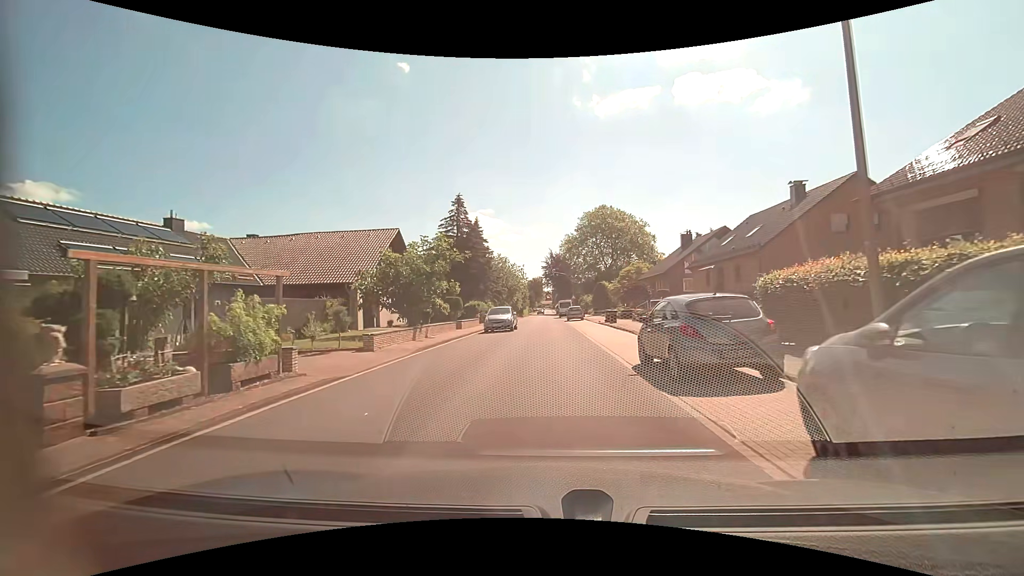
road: residential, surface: asphalt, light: Day
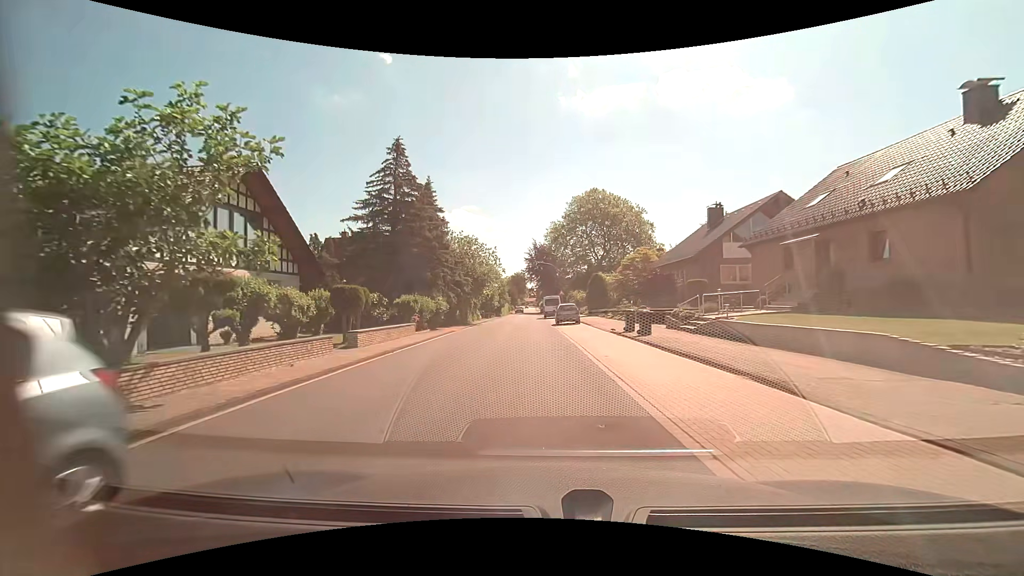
(+0.3, +16.1) m; +2°
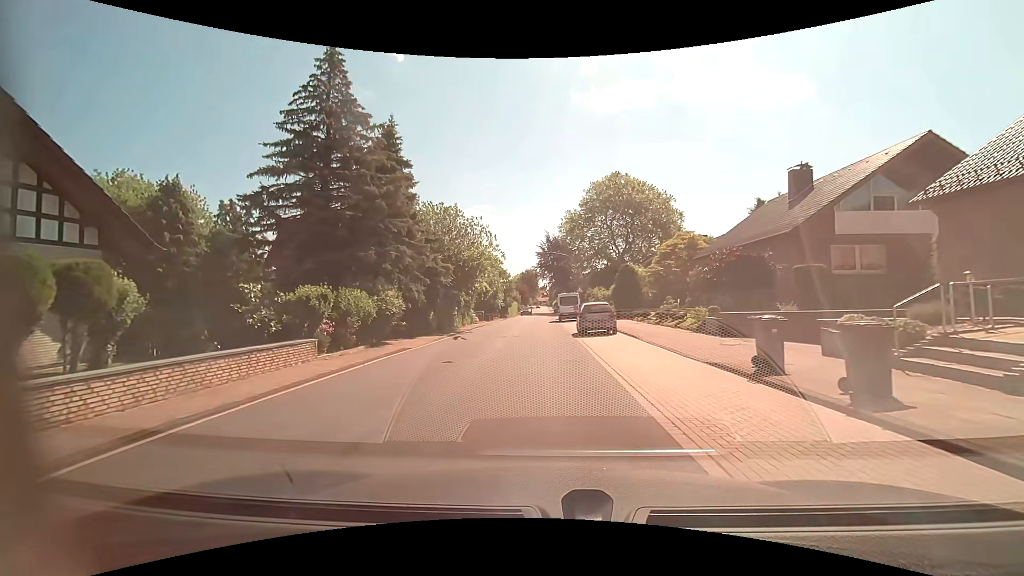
(-0.2, +12.3) m; -2°
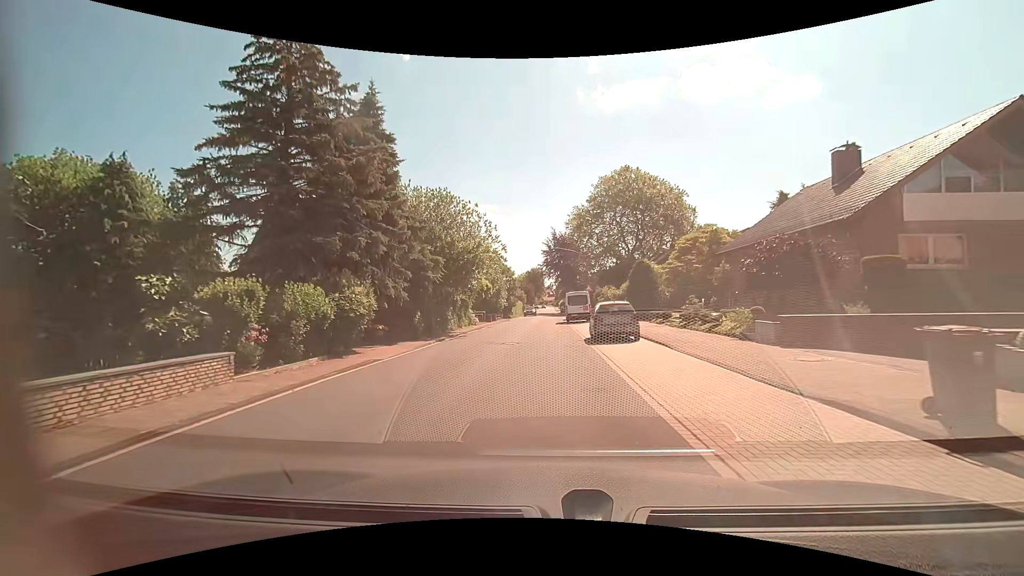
(0.0, +3.9) m; 0°
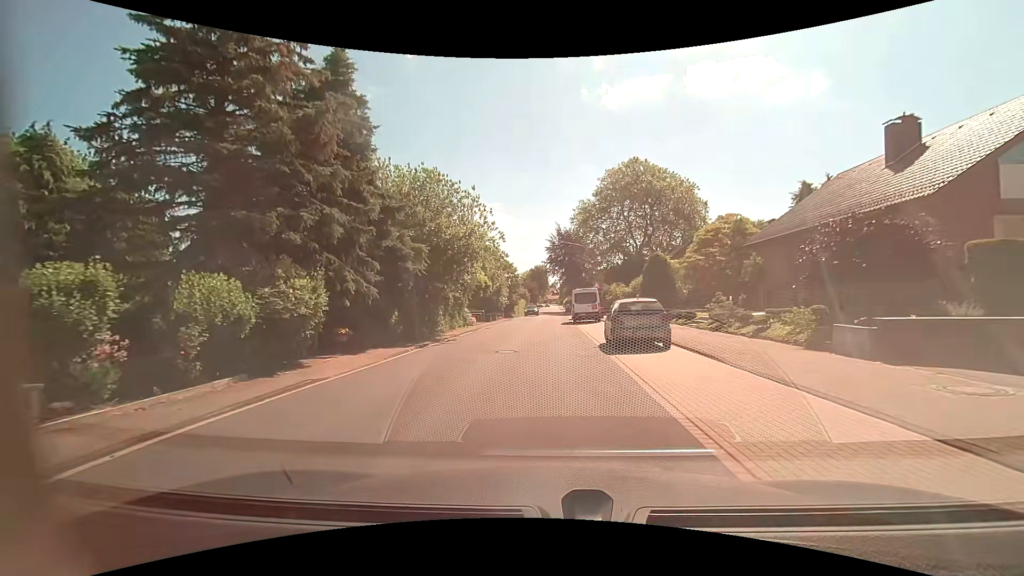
(0.0, +3.9) m; 0°
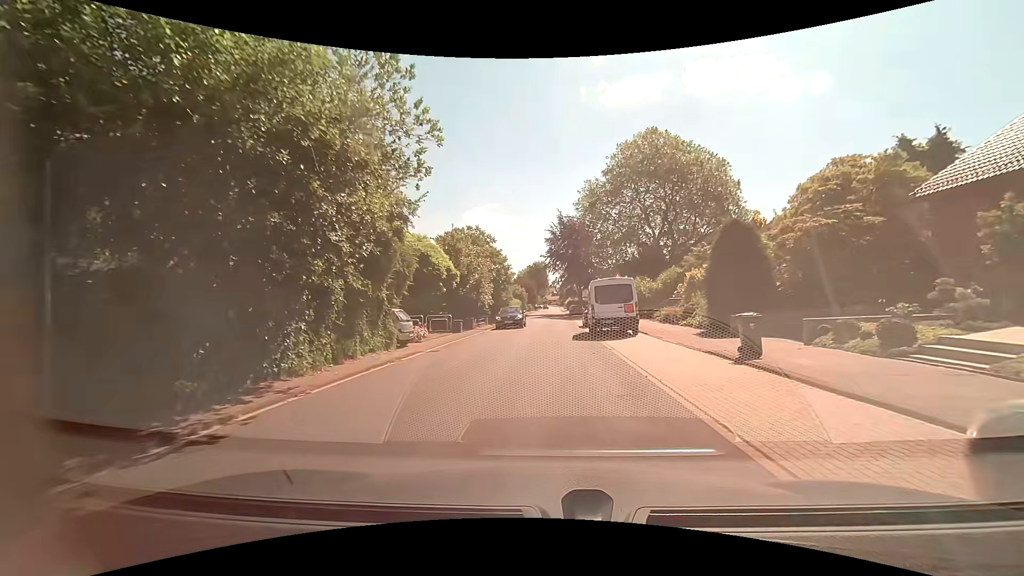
(-0.1, +15.0) m; -1°
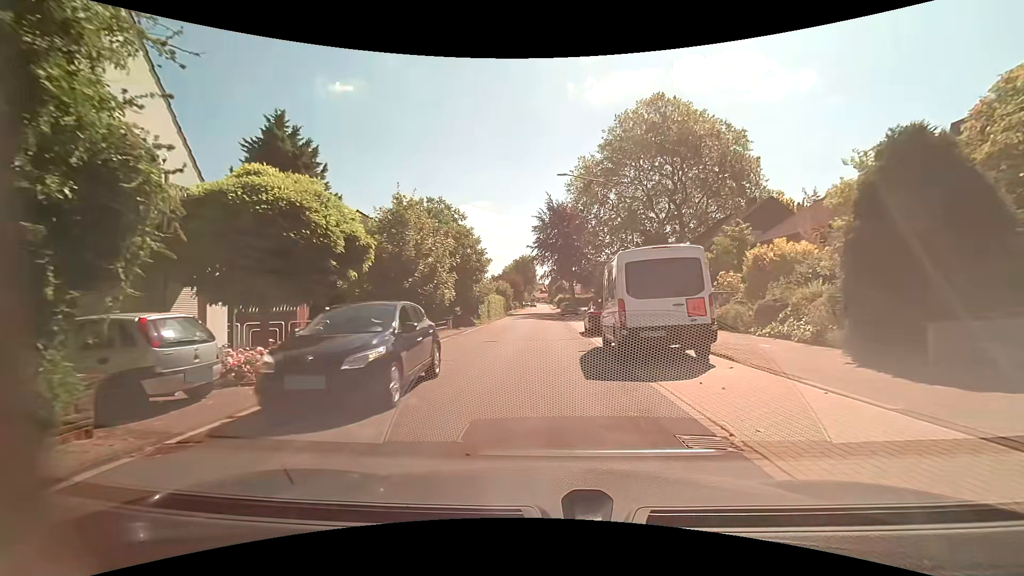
(+0.3, +10.9) m; +2°
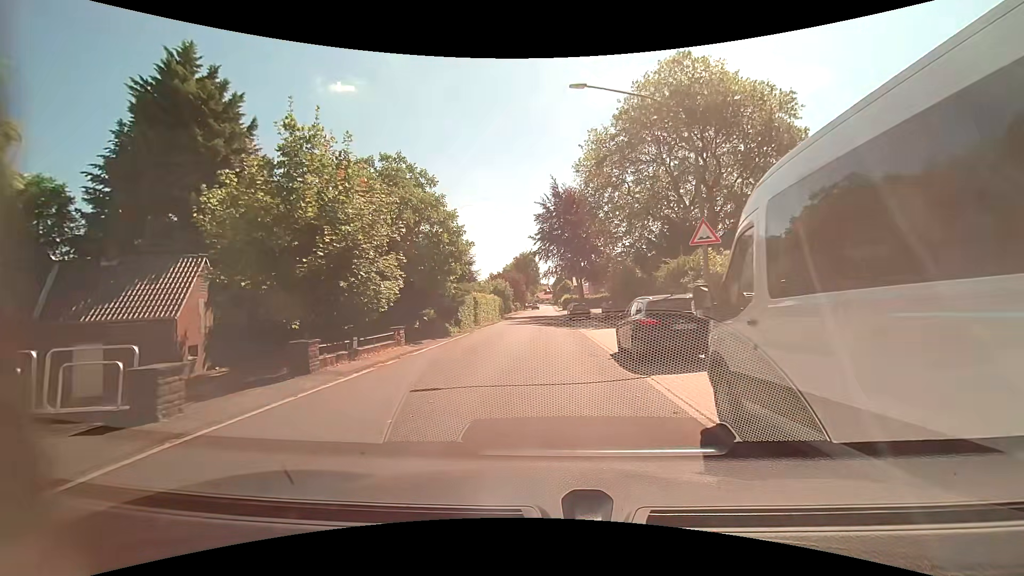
(0.0, +10.2) m; -1°
(0, +10) (0, +20) (+1, +30) (+1, +40) (0, +50) (0, +60) (0, +70) (+1, +80) (+1, +90) (+1, +100) m
